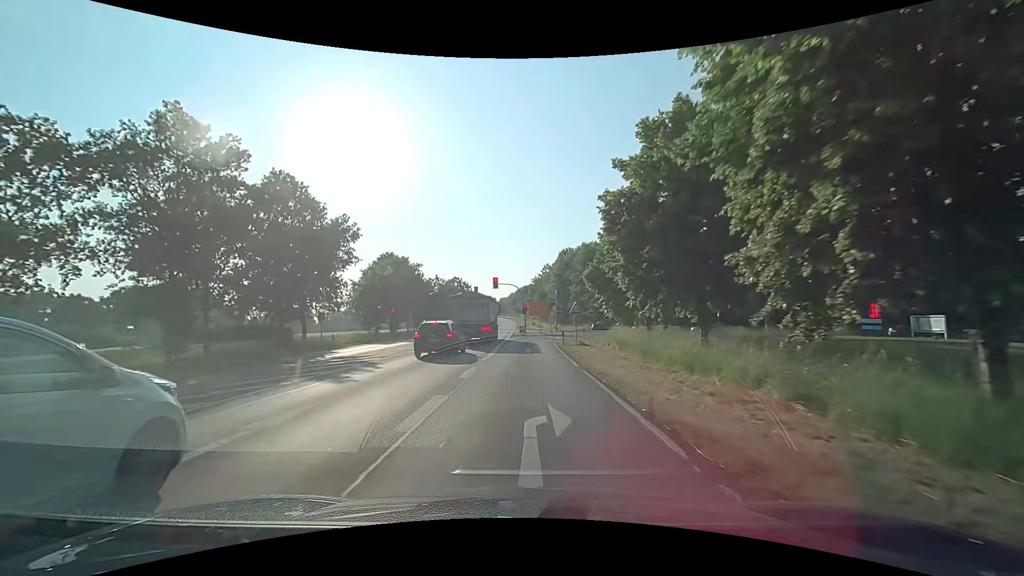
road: primary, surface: asphalt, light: Day
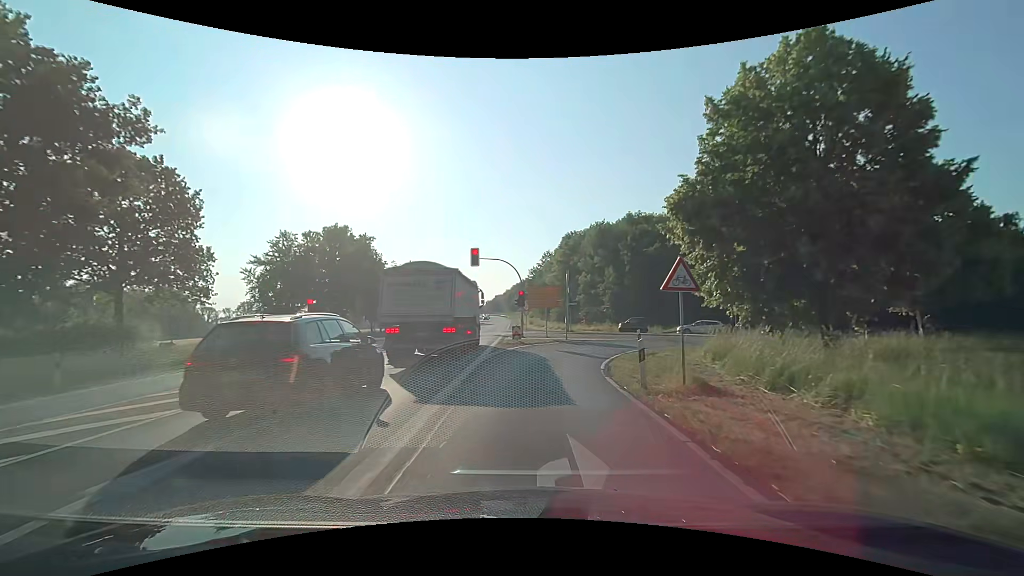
(+0.1, +21.7) m; +1°
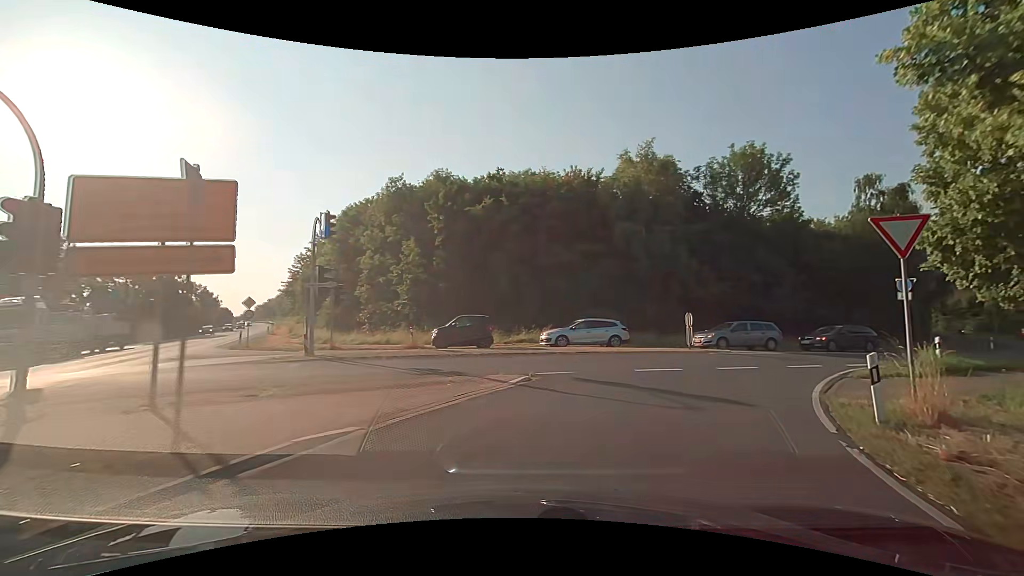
(+3.1, +26.3) m; +22°
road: primary_link
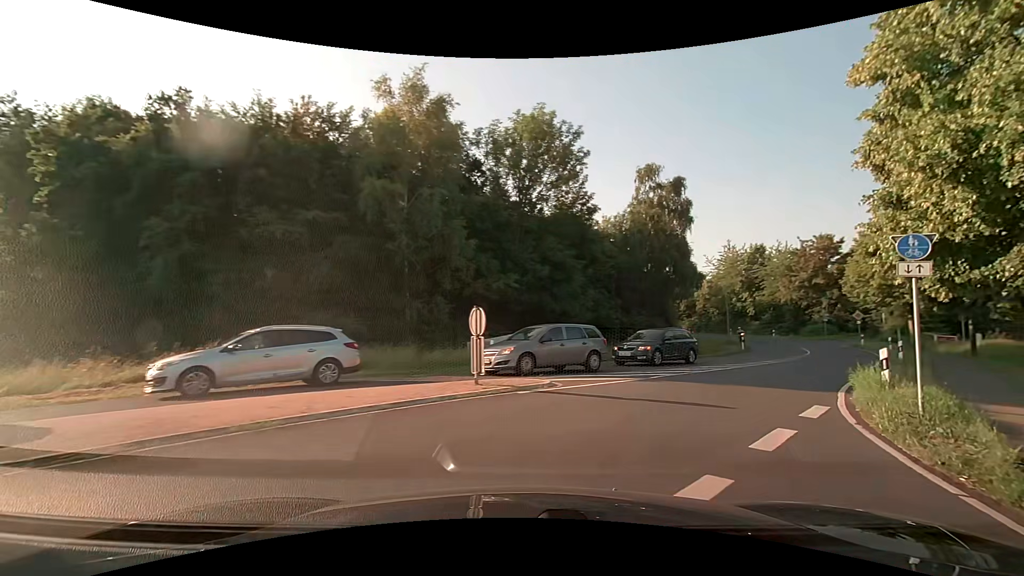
(+2.8, +12.5) m; +26°
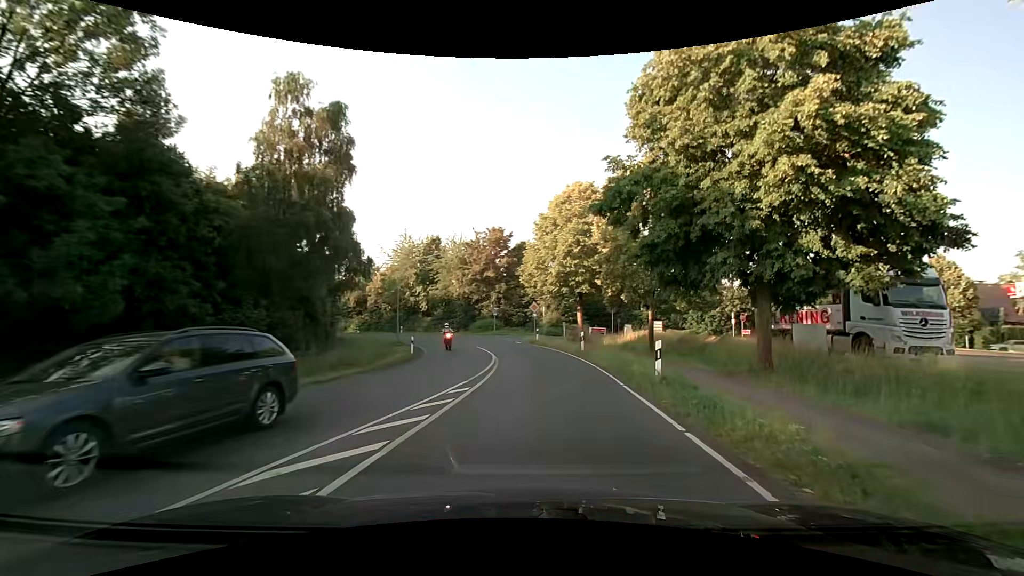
(+4.8, +13.5) m; +36°
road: secondary
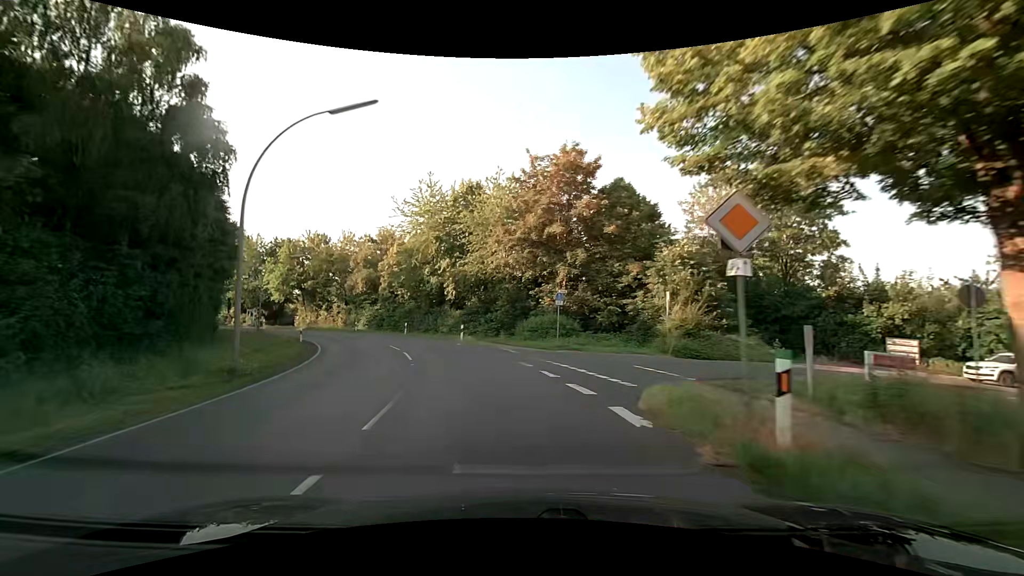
(+0.1, +31.8) m; -8°
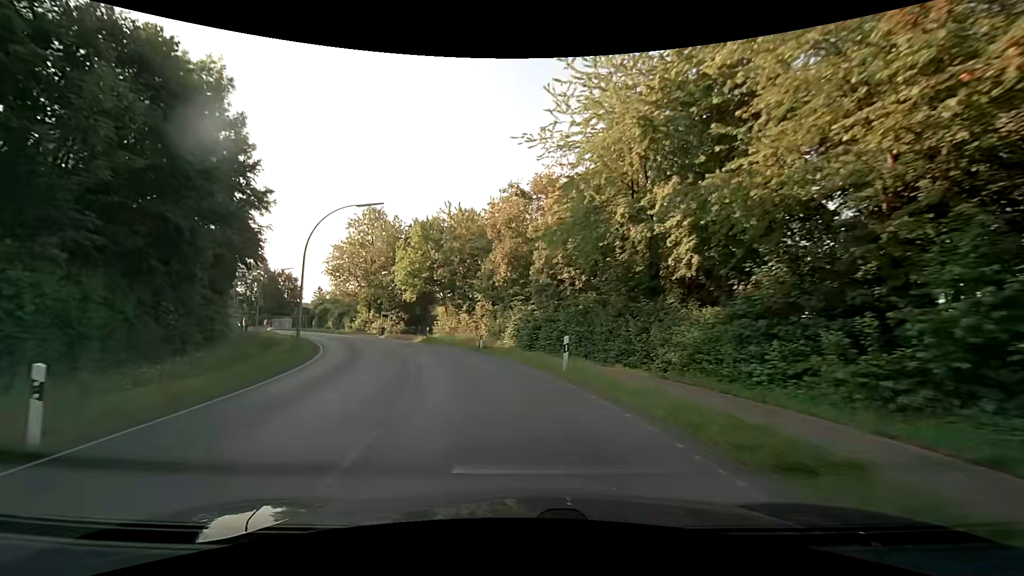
(-5.2, +28.1) m; -21°
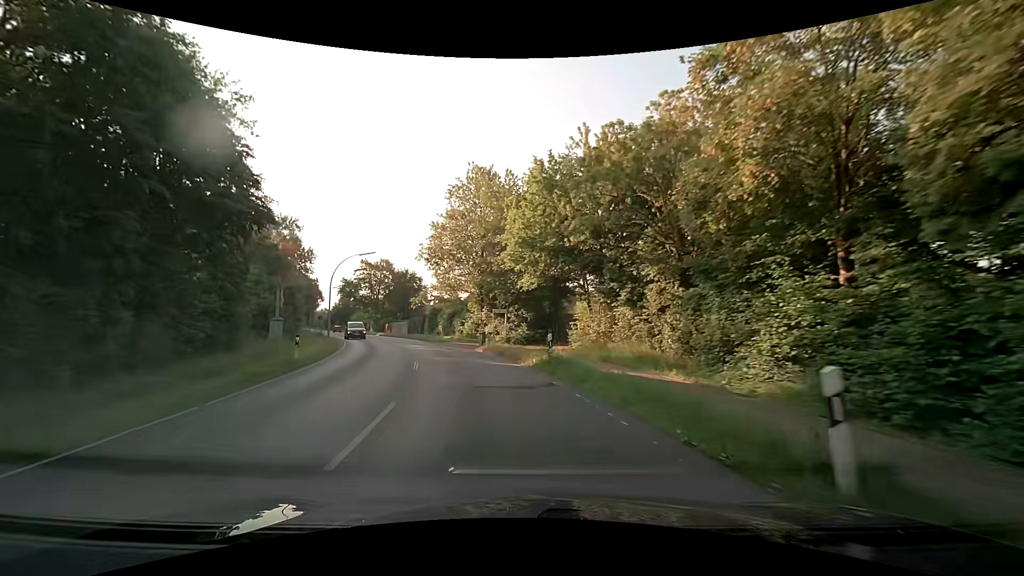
(-2.9, +22.1) m; -15°
(-1, +10) (-2, +20) (-5, +29) (-8, +39) (-12, +48) (-16, +57) (-20, +66) (-25, +75) (-29, +84) (-34, +93) m
